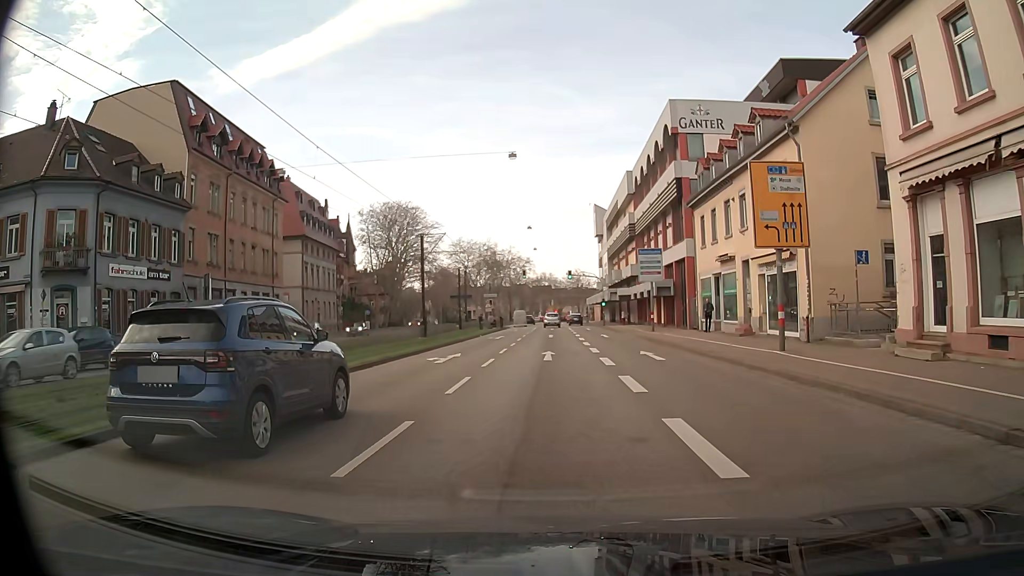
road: primary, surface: asphalt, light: Day
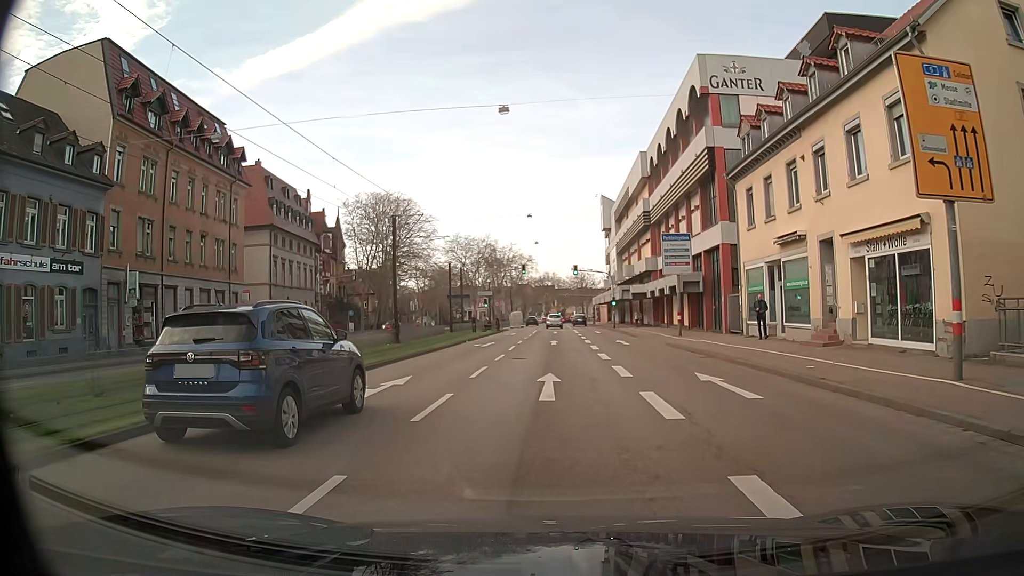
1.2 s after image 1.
(0.0, +9.0) m; 0°
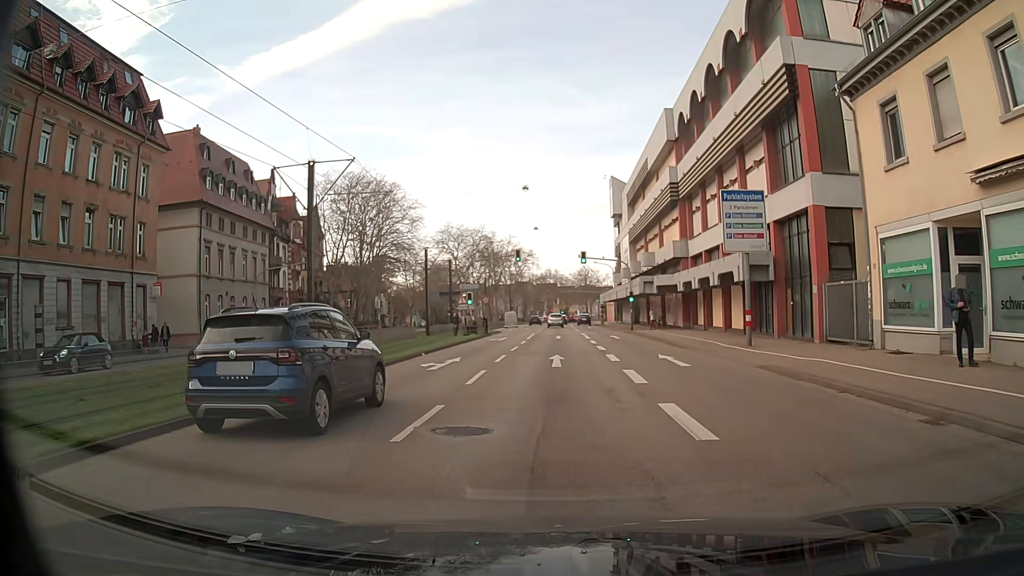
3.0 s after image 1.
(0.0, +13.4) m; 0°
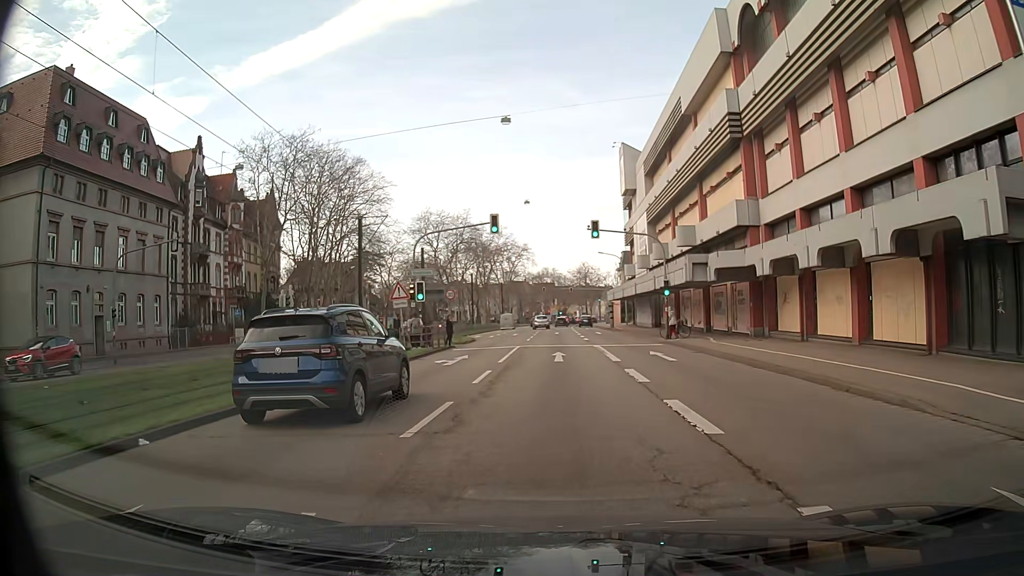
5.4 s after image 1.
(0.0, +17.9) m; 0°
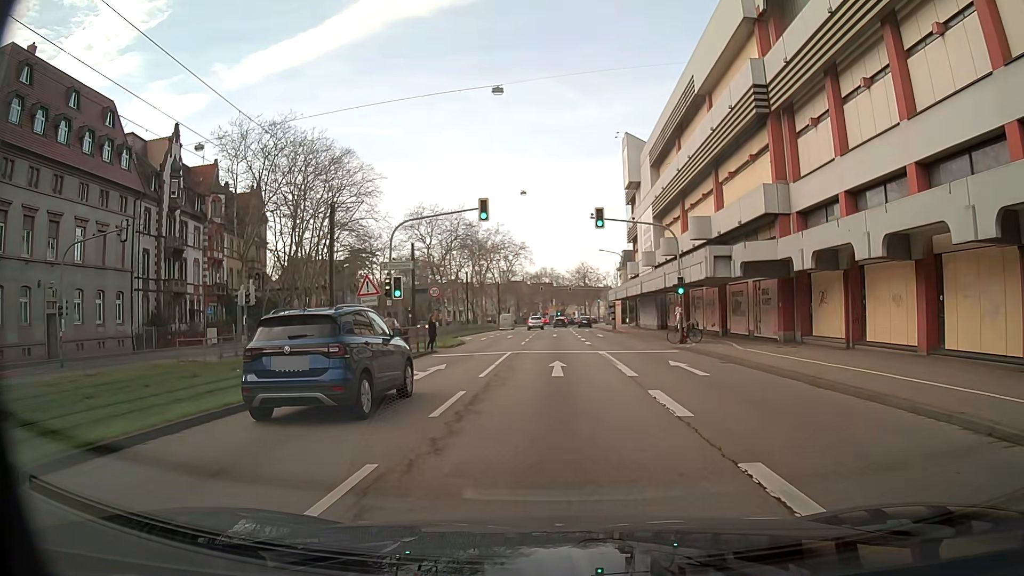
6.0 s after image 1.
(0.0, +4.4) m; 0°
